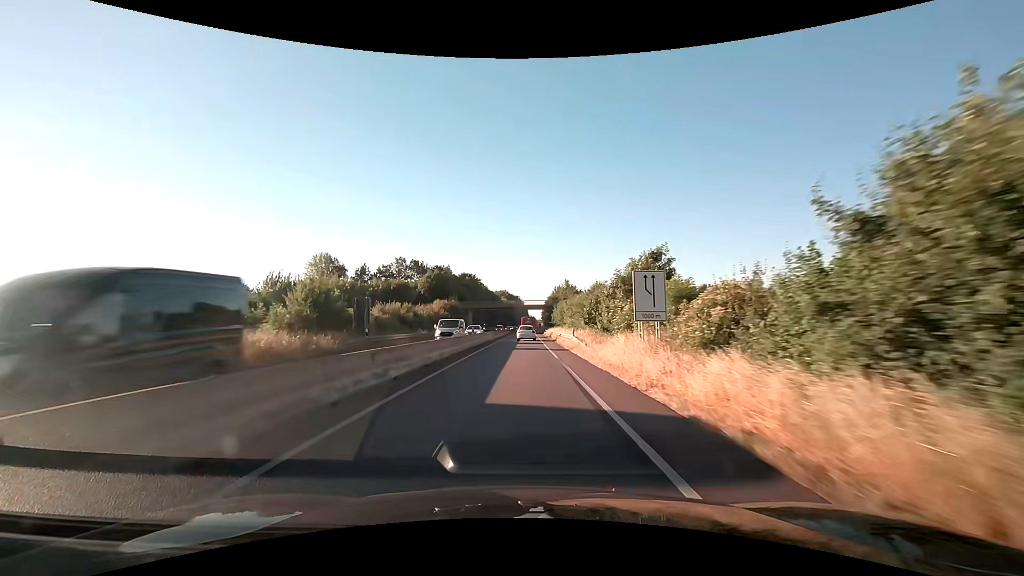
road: trunk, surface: asphalt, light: Day
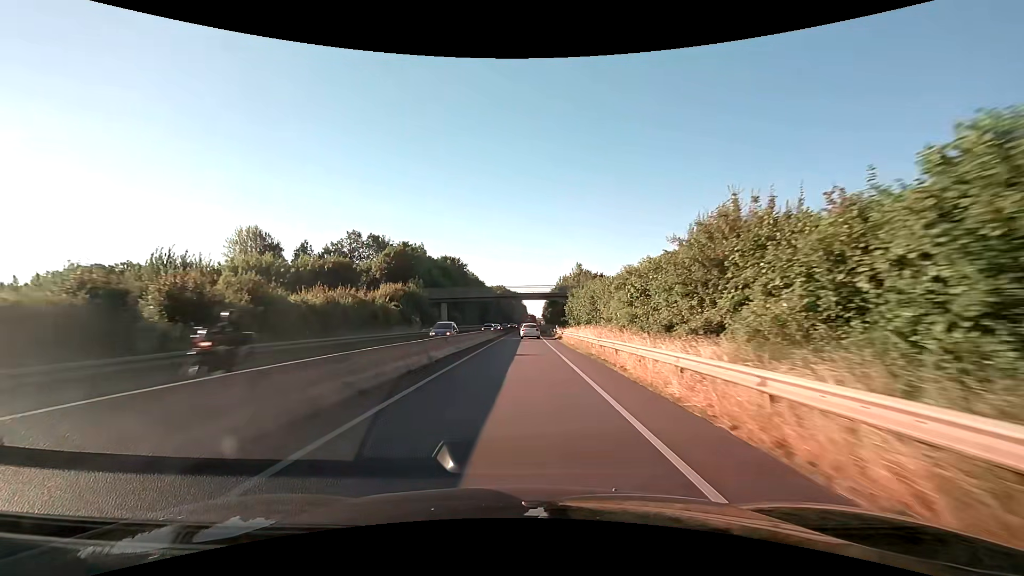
(0.0, +35.4) m; 0°
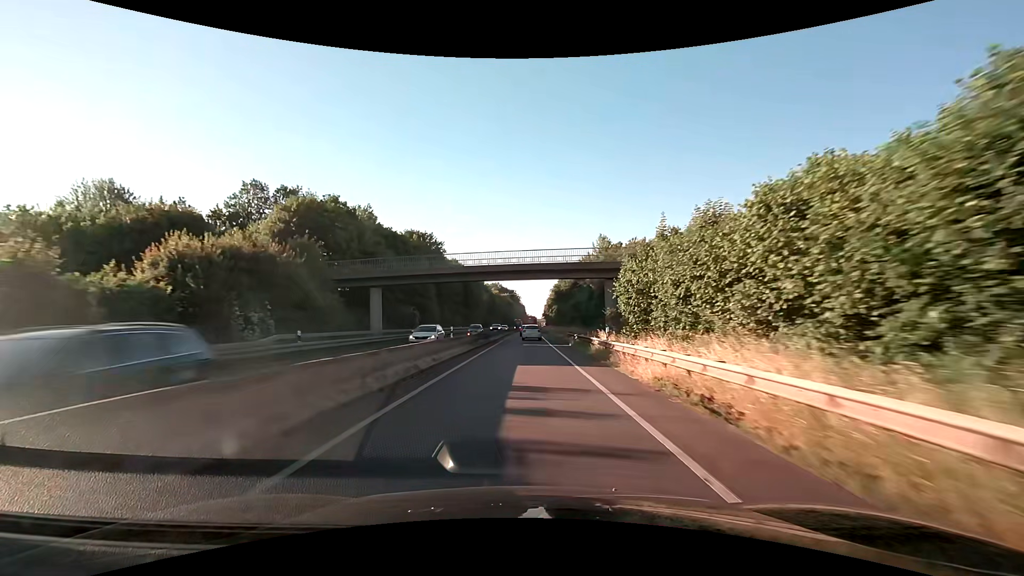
(+0.1, +35.4) m; 0°
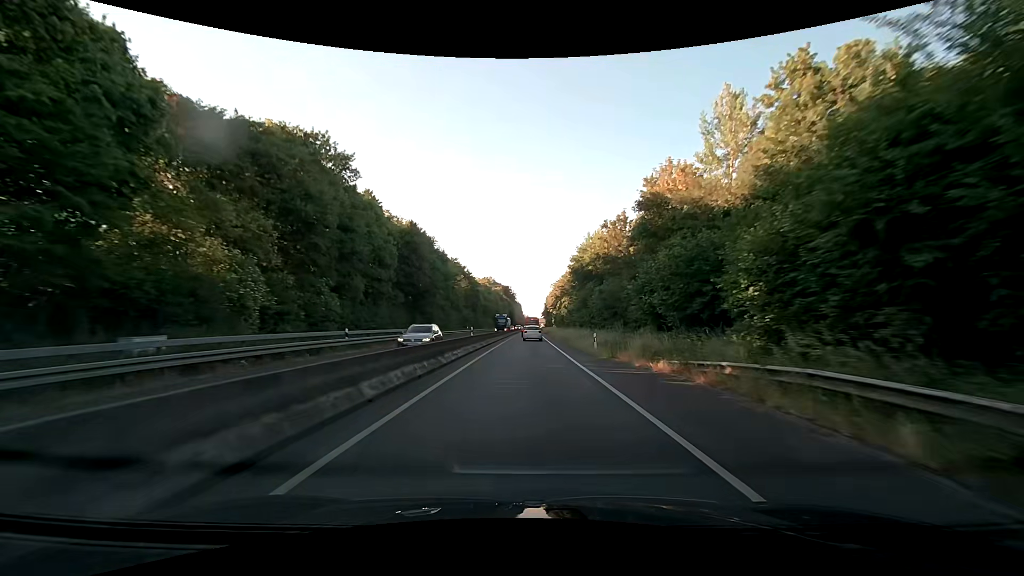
(0.0, +47.1) m; 0°
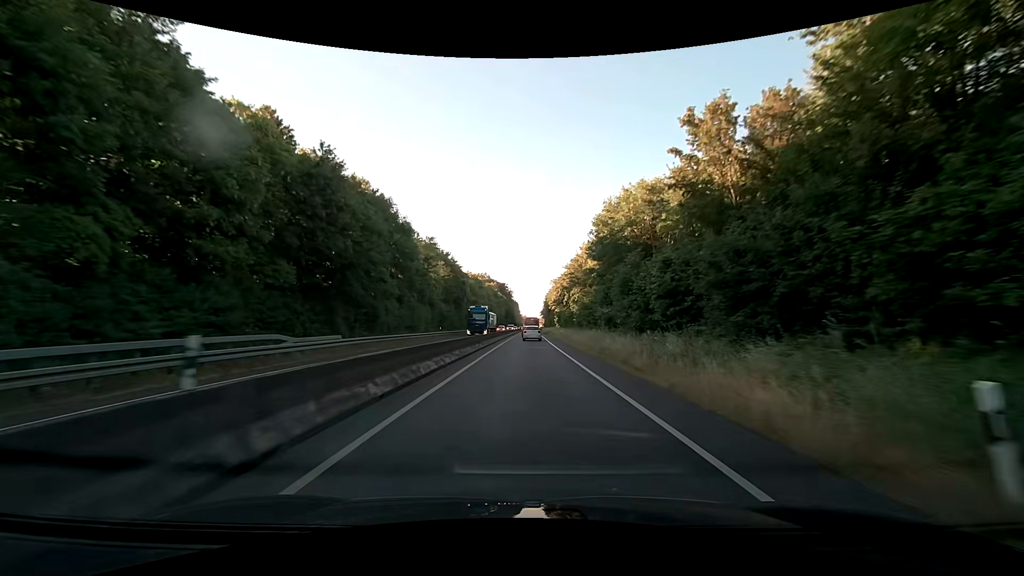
(+0.3, +23.7) m; +1°
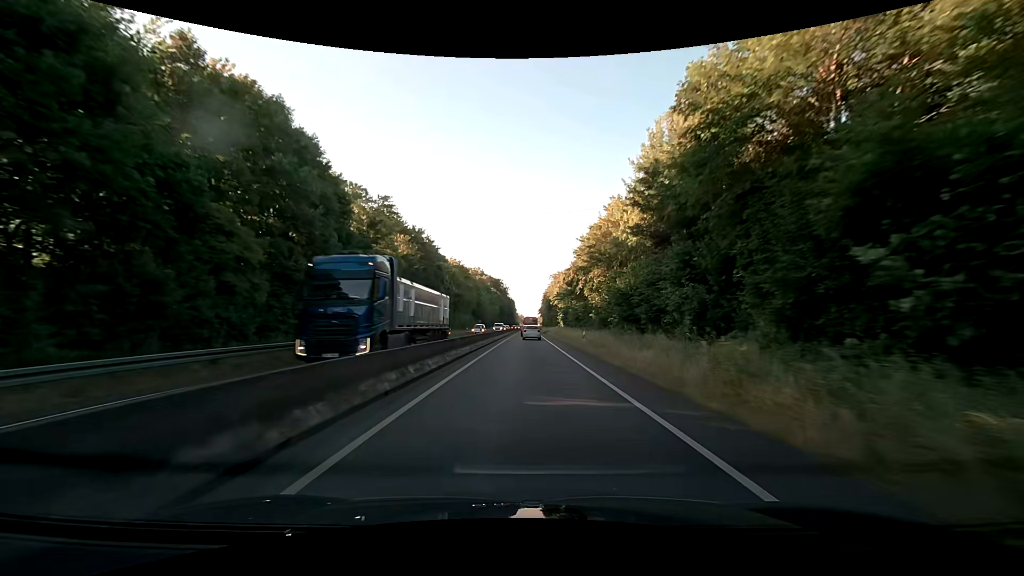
(+0.2, +24.0) m; 0°
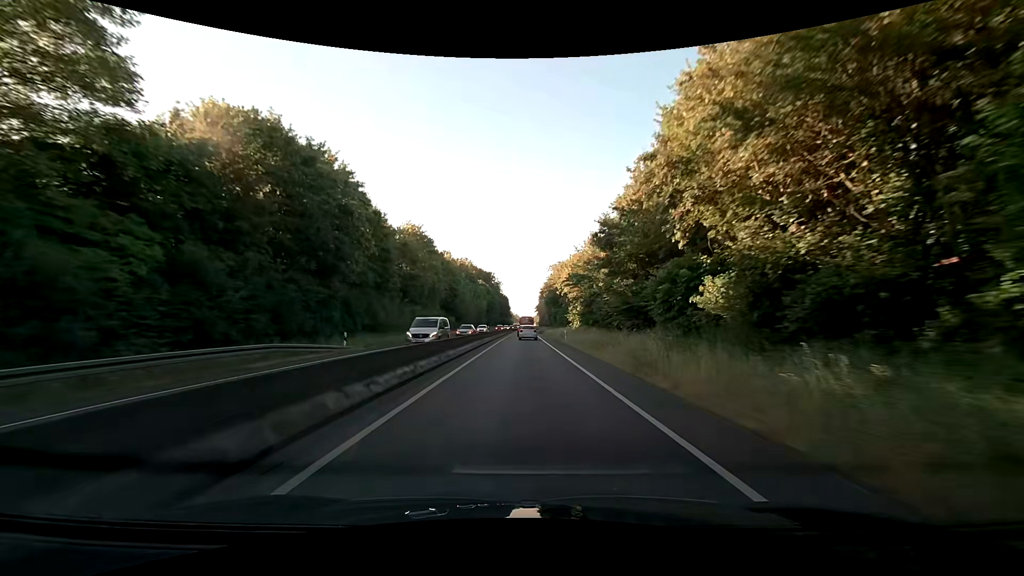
(+0.4, +36.4) m; +1°
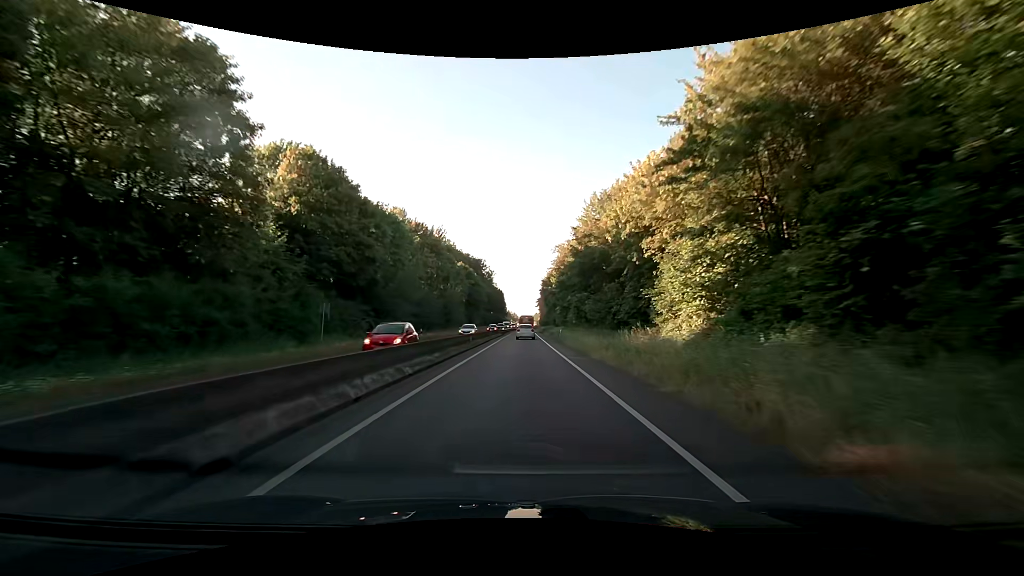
(+0.3, +48.9) m; 0°
(0, +10) (0, +20) (0, +30) (0, +40) (0, +50) (0, +60) (0, +70) (0, +80) (0, +90) (0, +100) m
